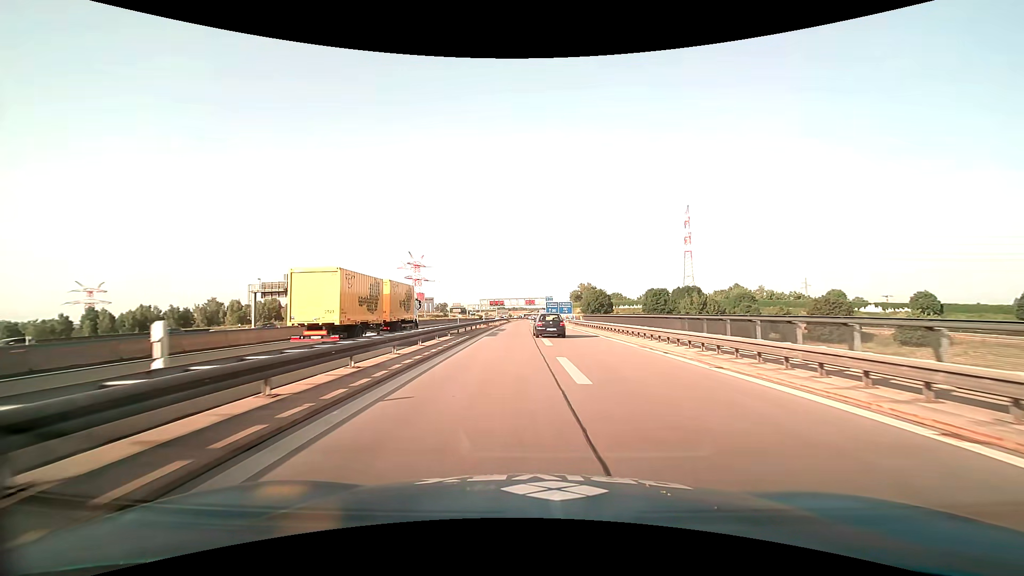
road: motorway_link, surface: asphalt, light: Day
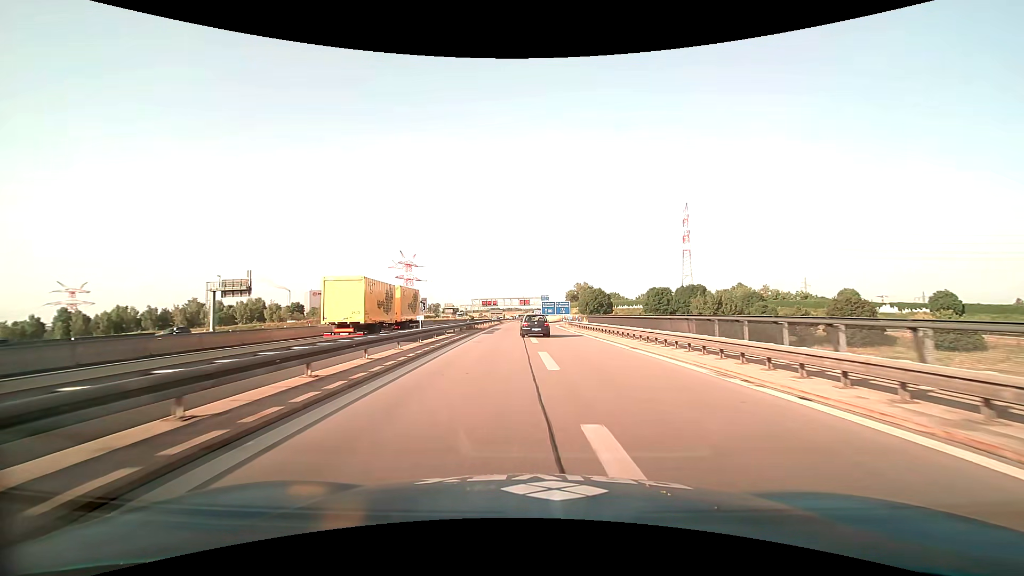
(+0.1, +9.5) m; +1°
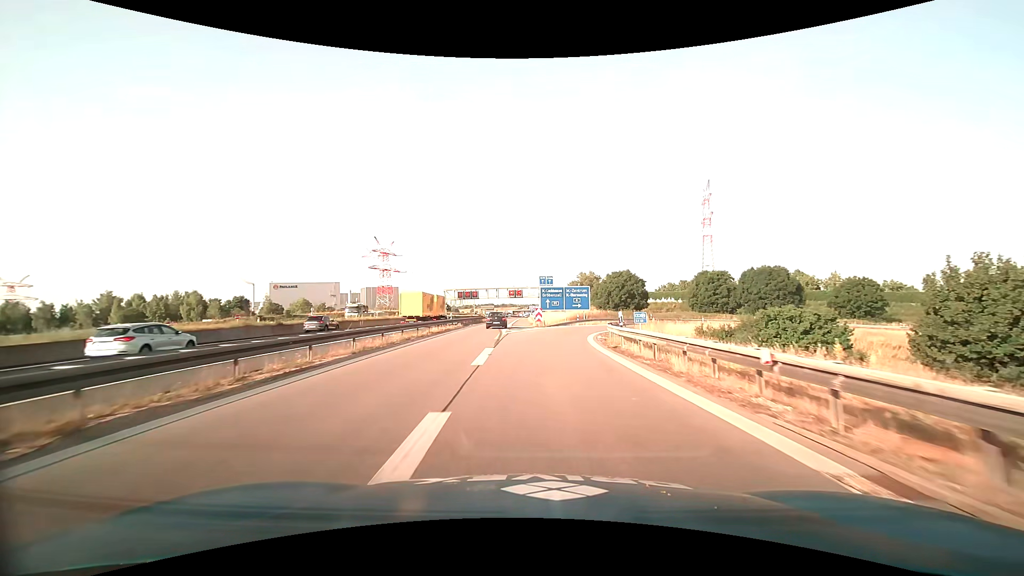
(+0.4, +47.5) m; +1°
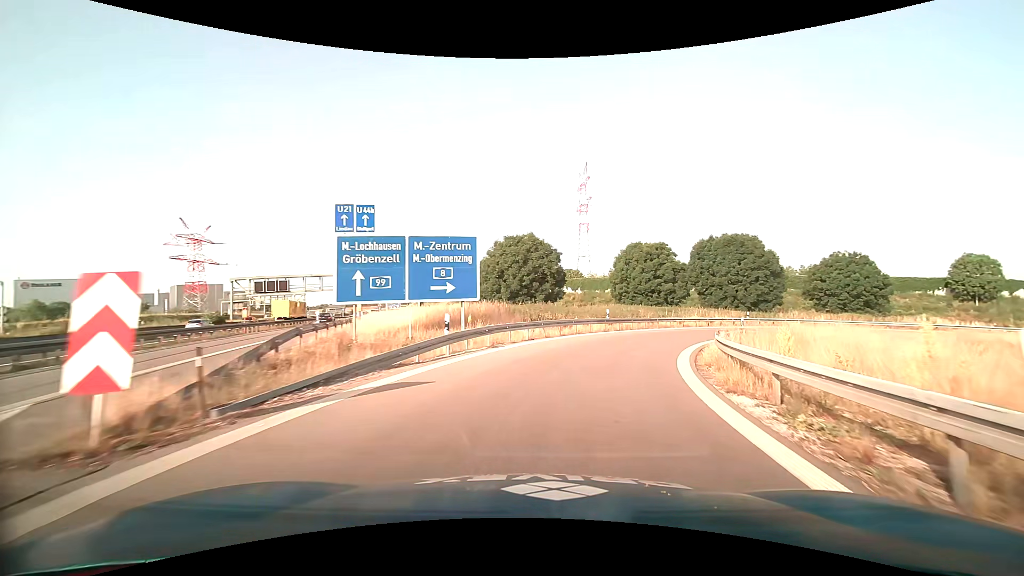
(+2.6, +40.5) m; +14°
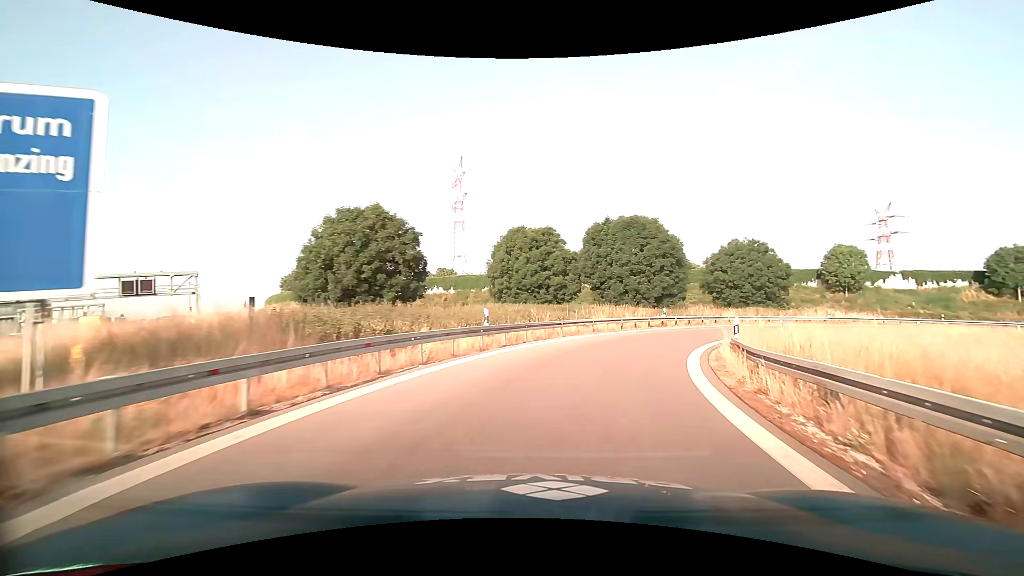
(+1.7, +14.4) m; +14°
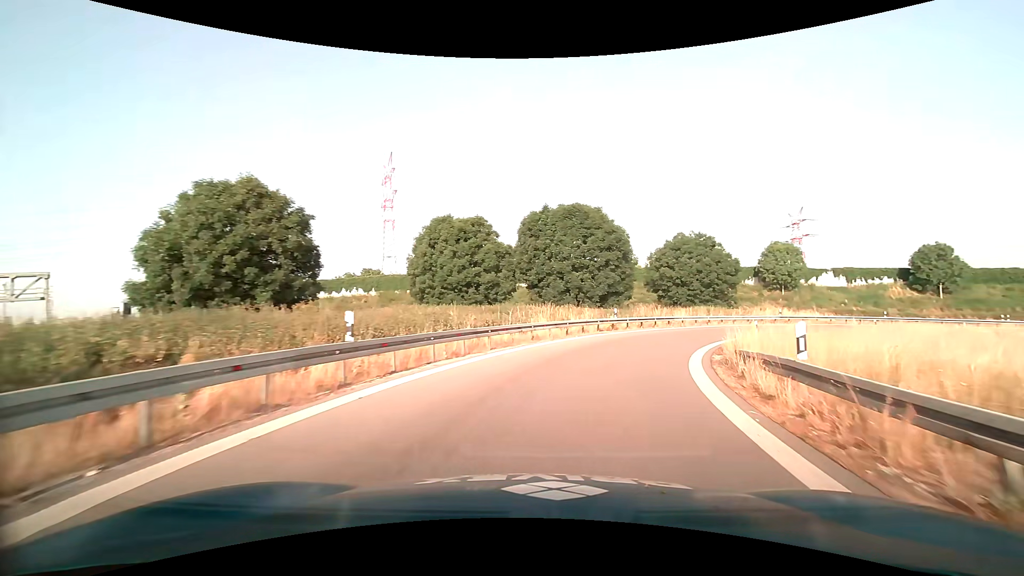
(+0.5, +7.0) m; +7°
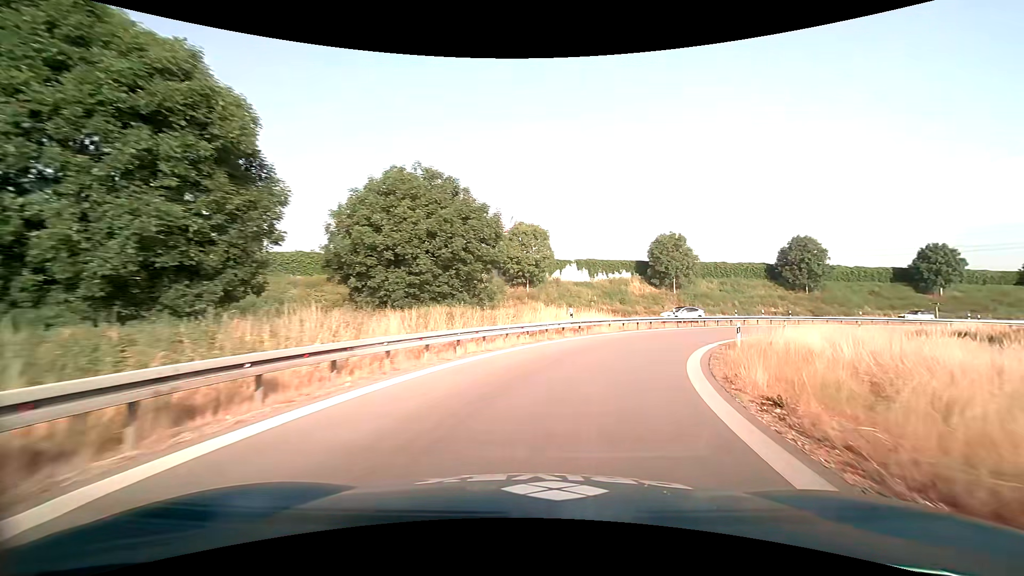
(+7.4, +26.6) m; +32°
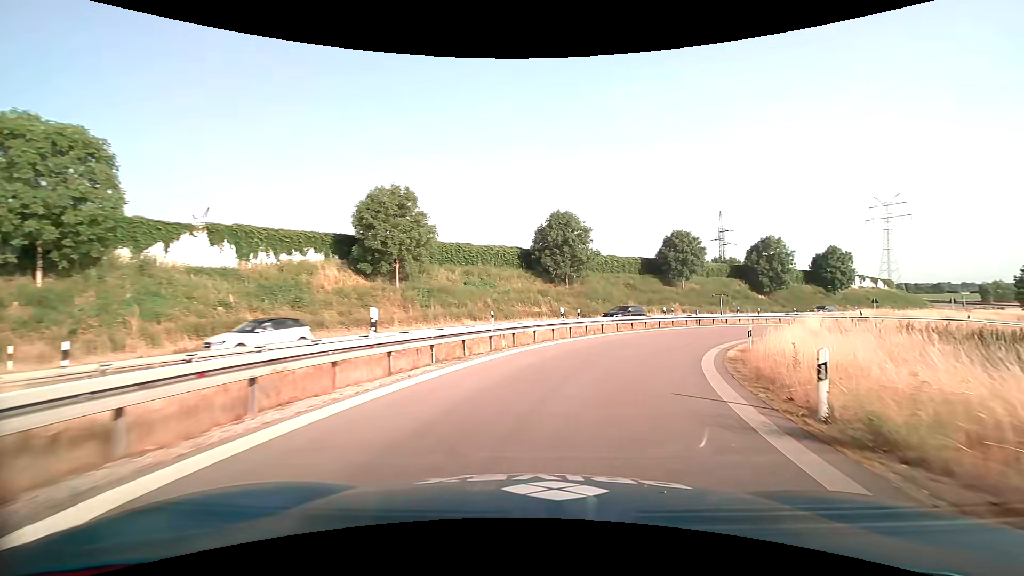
(+6.7, +27.1) m; +29°
(+1, +10) (+4, +20) (+8, +28) (+15, +36) (+22, +42) (+31, +47) (+41, +51) (+50, +52) (+60, +51) (+70, +48) m
